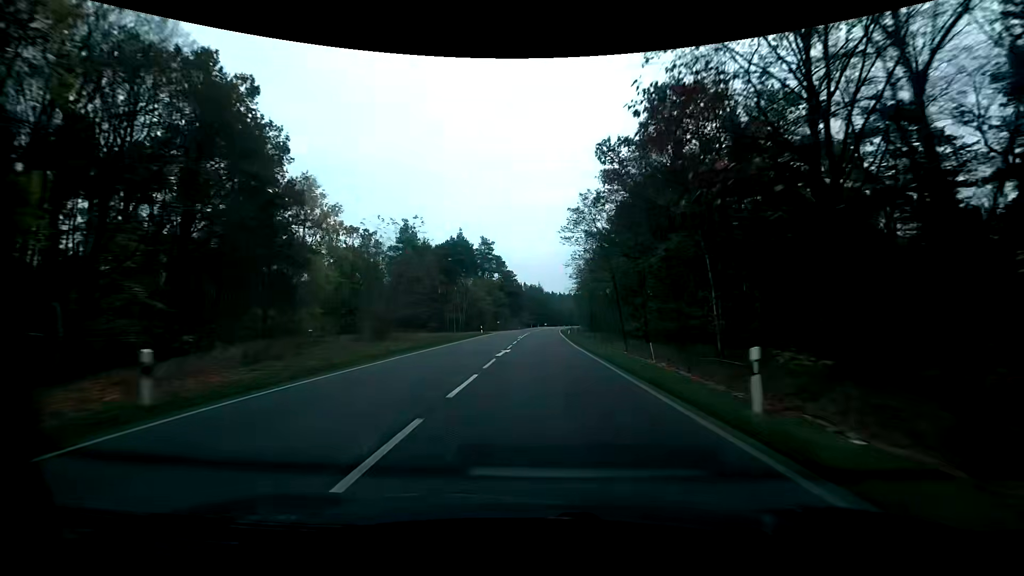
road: primary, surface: asphalt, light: Day
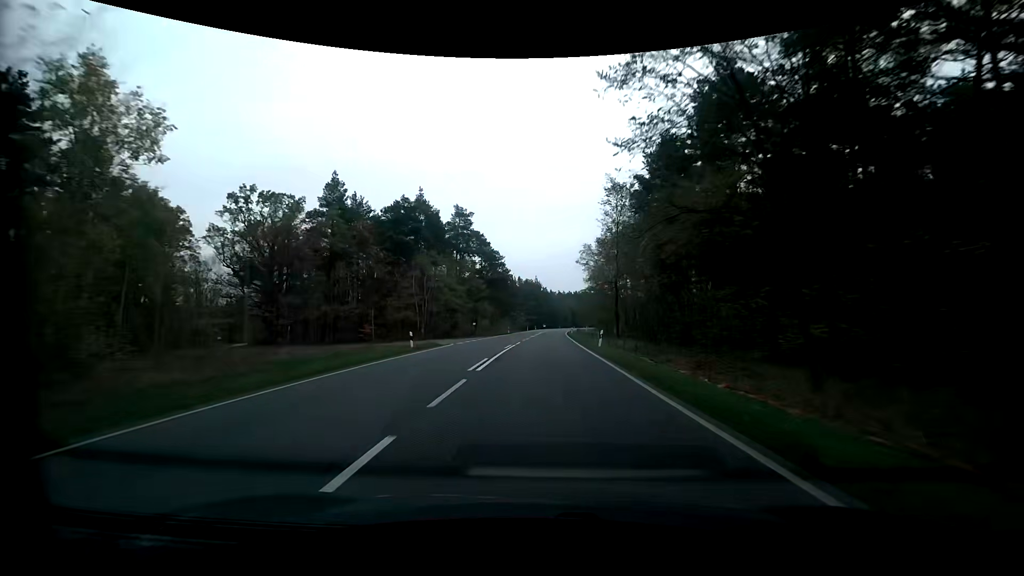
(+0.3, +31.3) m; +1°
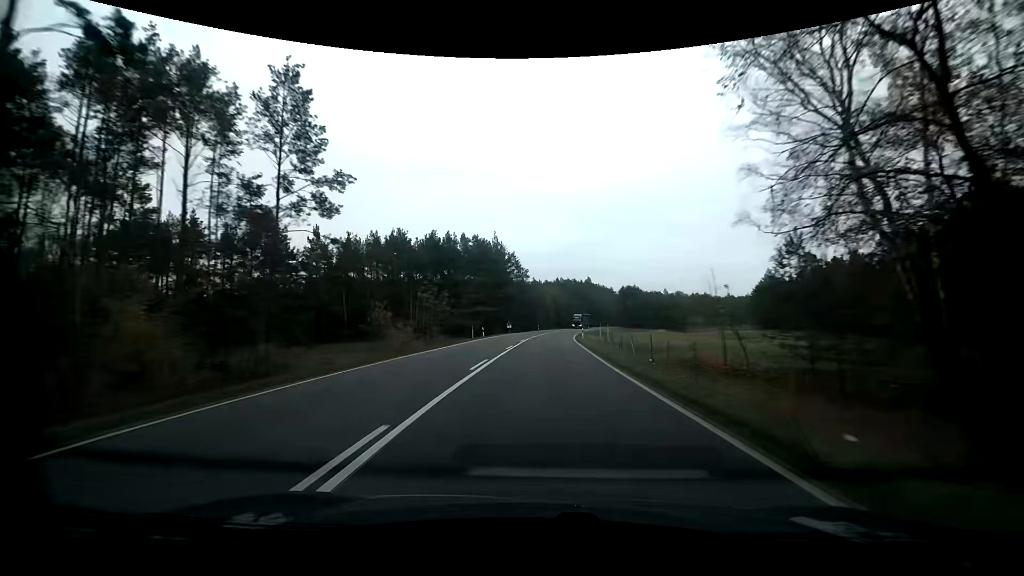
(+1.9, +78.5) m; +3°
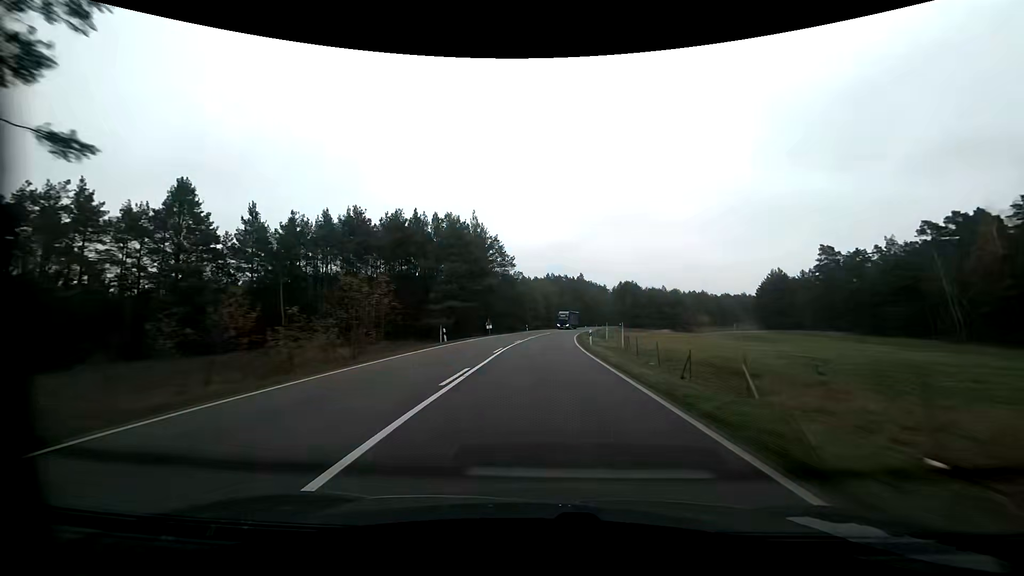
(+0.2, +15.8) m; +1°
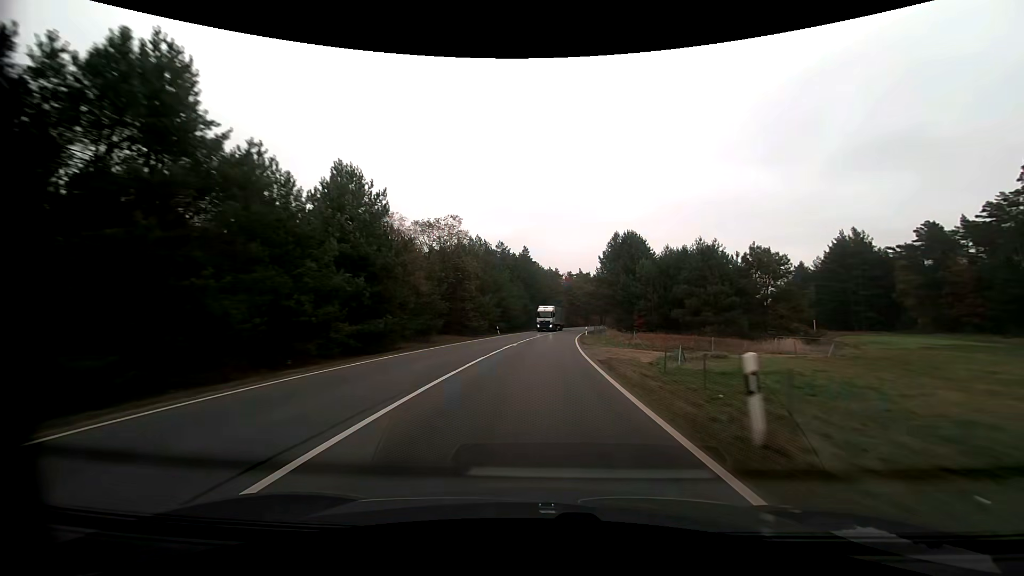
(+4.8, +78.9) m; +7°
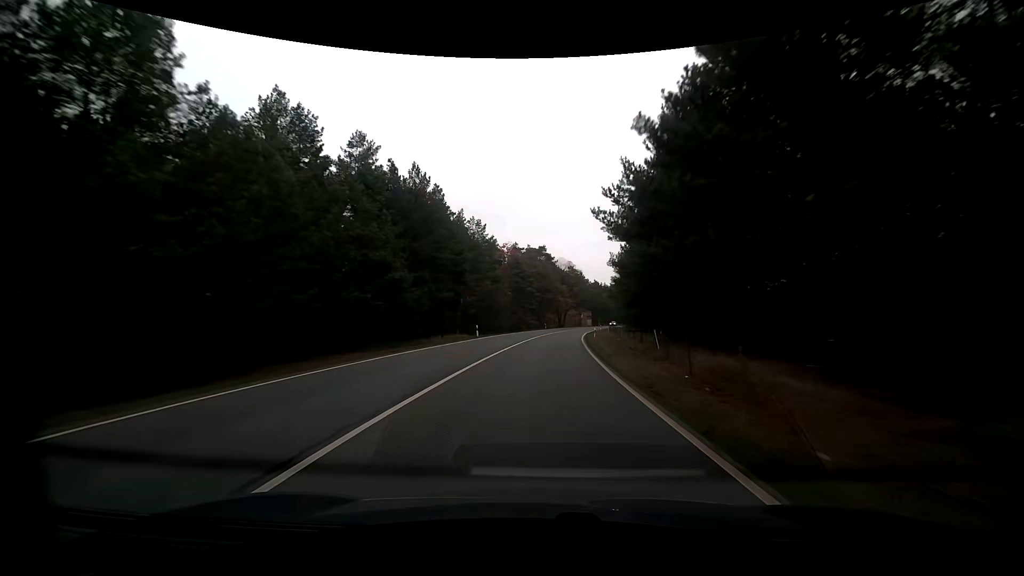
(+3.7, +63.3) m; +6°
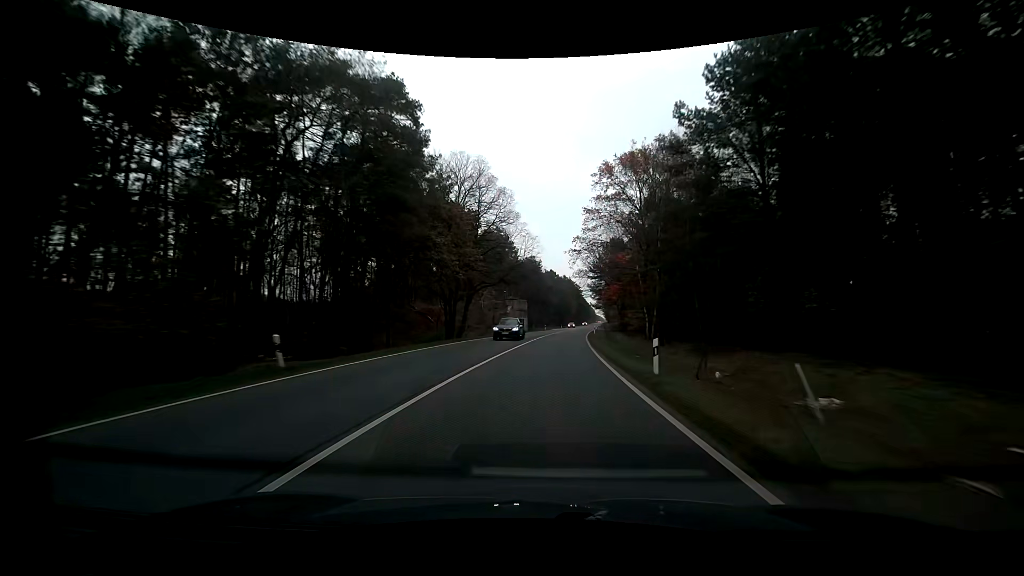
(+6.8, +79.1) m; +10°
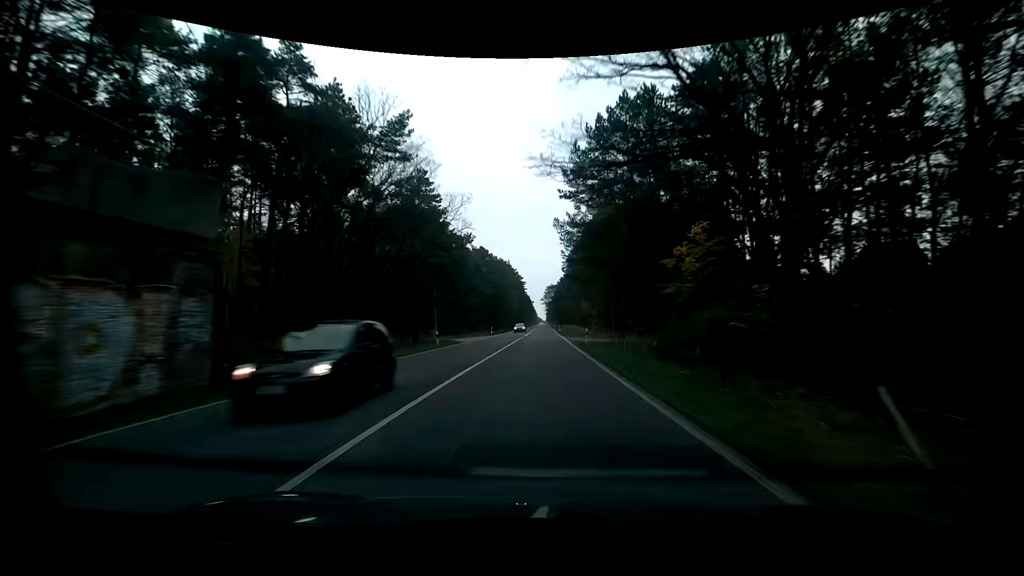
(+3.8, +63.4) m; +7°
(0, +10) (0, +20) (0, +30) (0, +40) (0, +50) (0, +60) (+1, +70) (+1, +80) (+1, +90) (+1, +100) m
